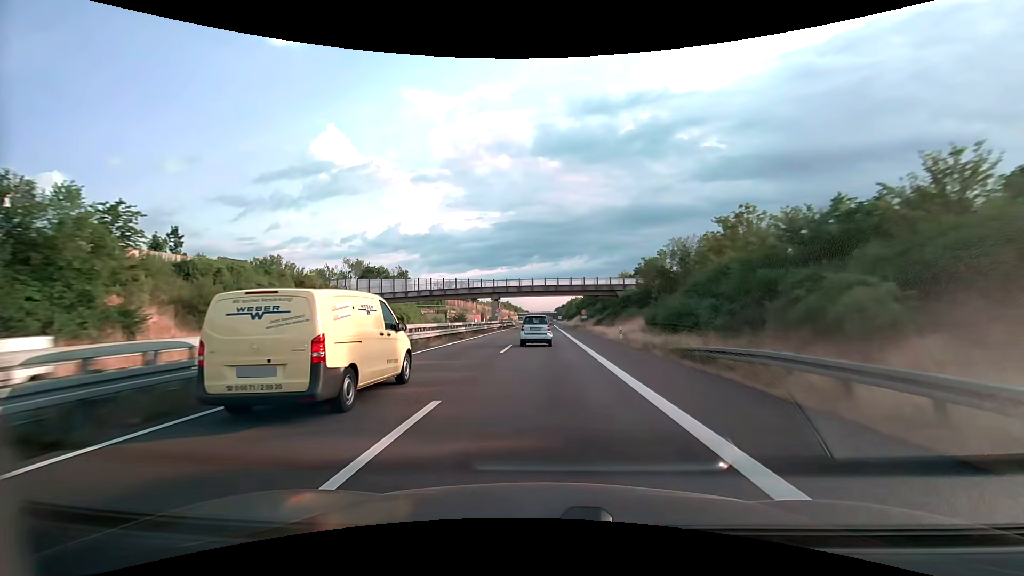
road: trunk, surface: asphalt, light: Day
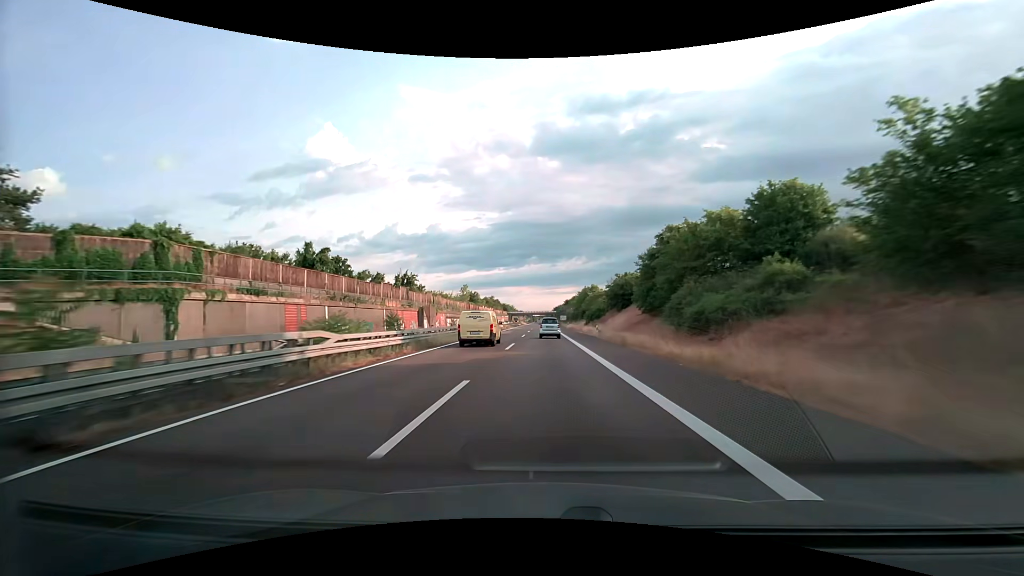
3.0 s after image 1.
(+0.3, +87.2) m; 0°
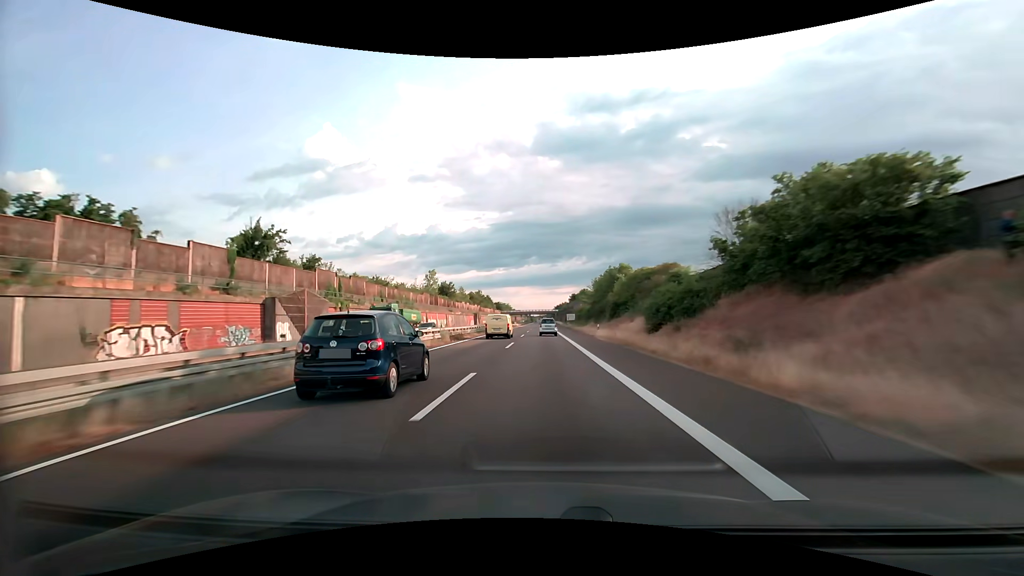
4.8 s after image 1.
(-0.1, +52.3) m; 0°
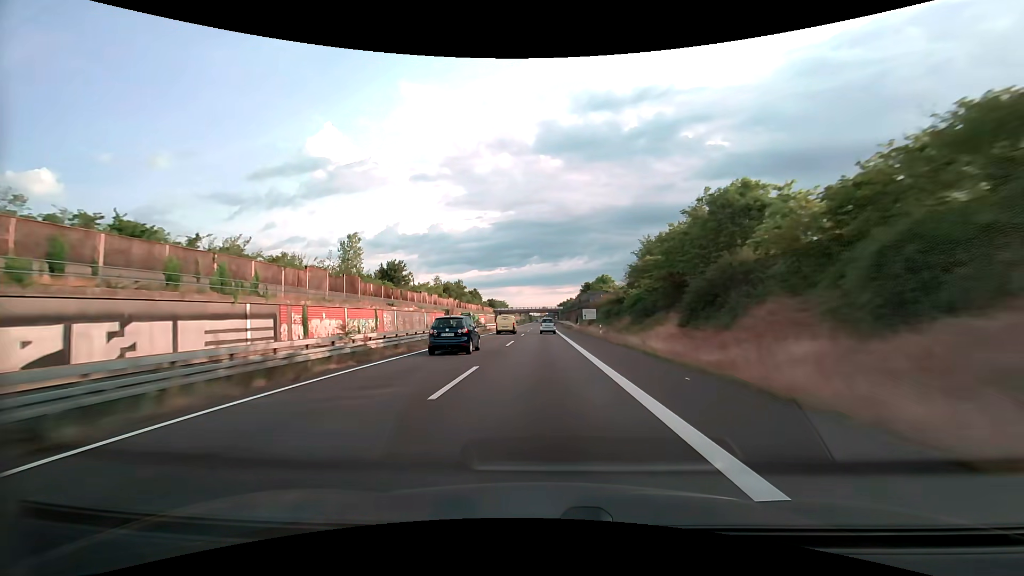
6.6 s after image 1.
(+0.1, +52.3) m; 0°
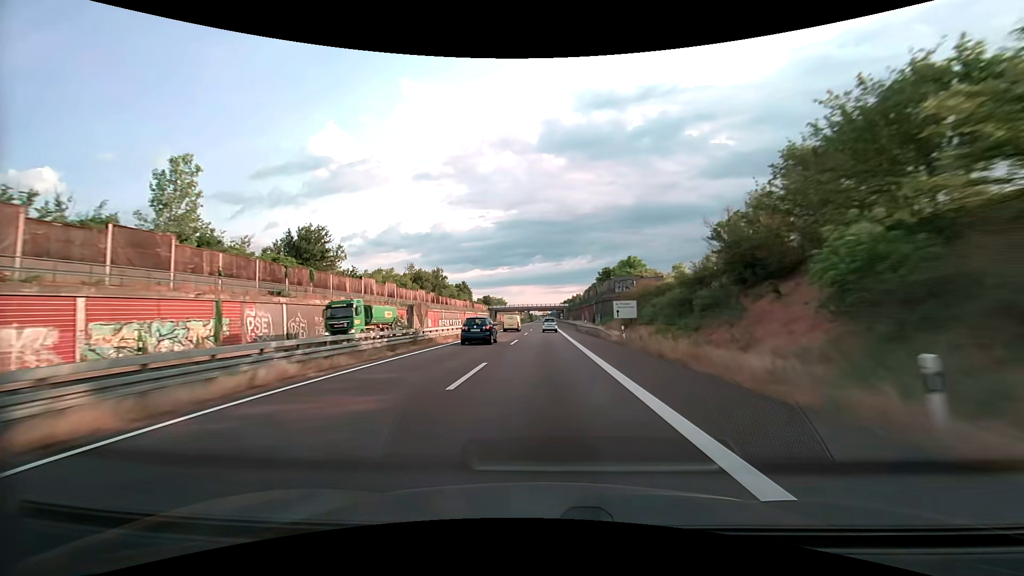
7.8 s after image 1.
(0.0, +34.9) m; 0°
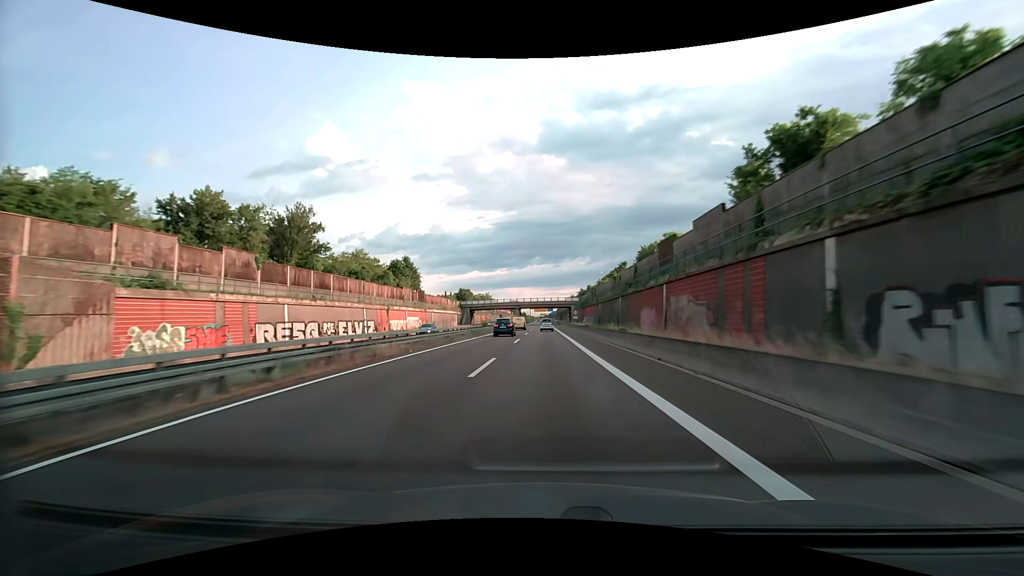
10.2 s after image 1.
(0.0, +69.8) m; 0°
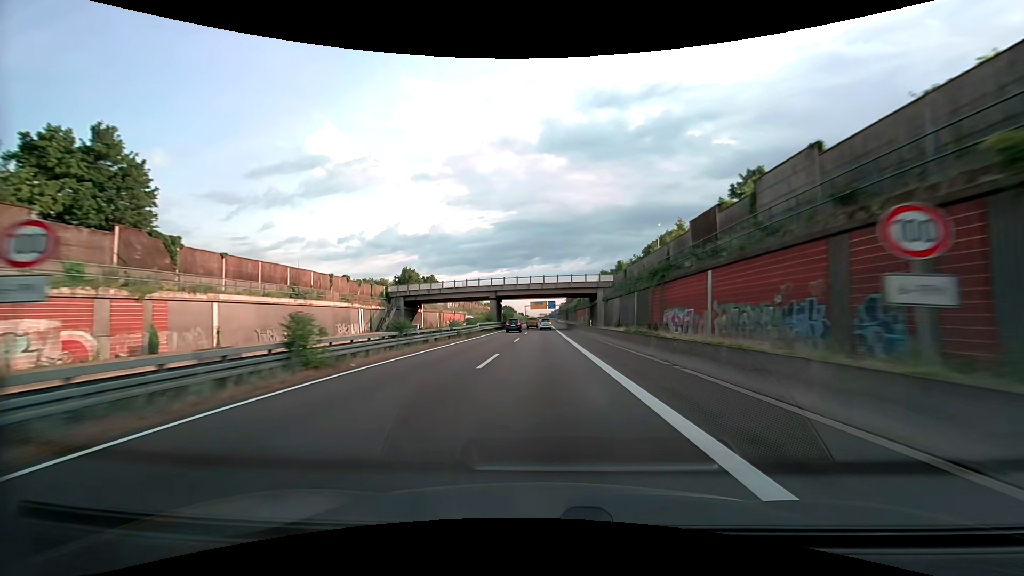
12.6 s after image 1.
(+0.1, +69.8) m; 0°
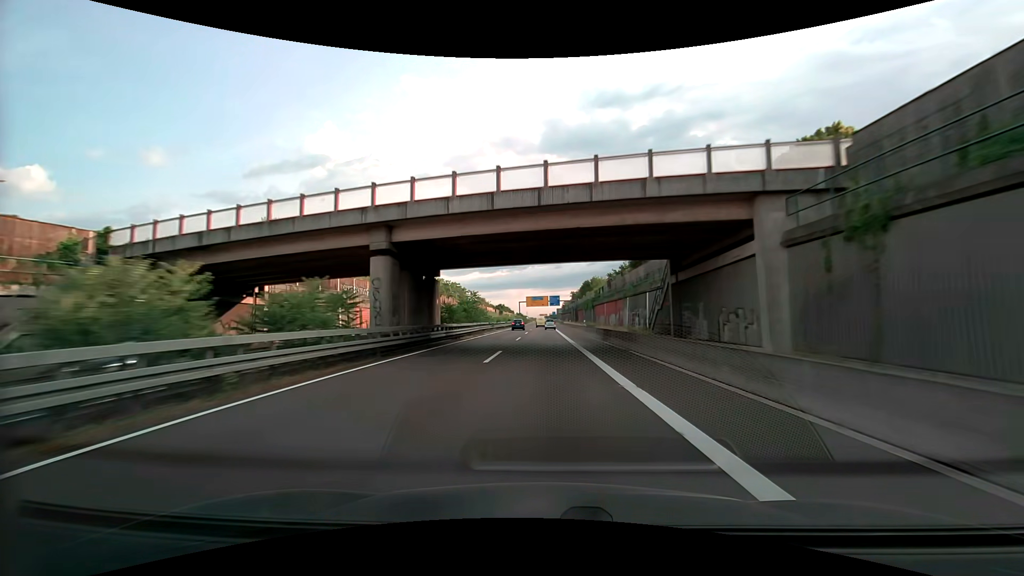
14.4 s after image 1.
(0.0, +52.3) m; 0°
(0, +10) (0, +20) (0, +30) (0, +40) (0, +50) (0, +60) (0, +70) (0, +80) (0, +90) (0, +100) m
